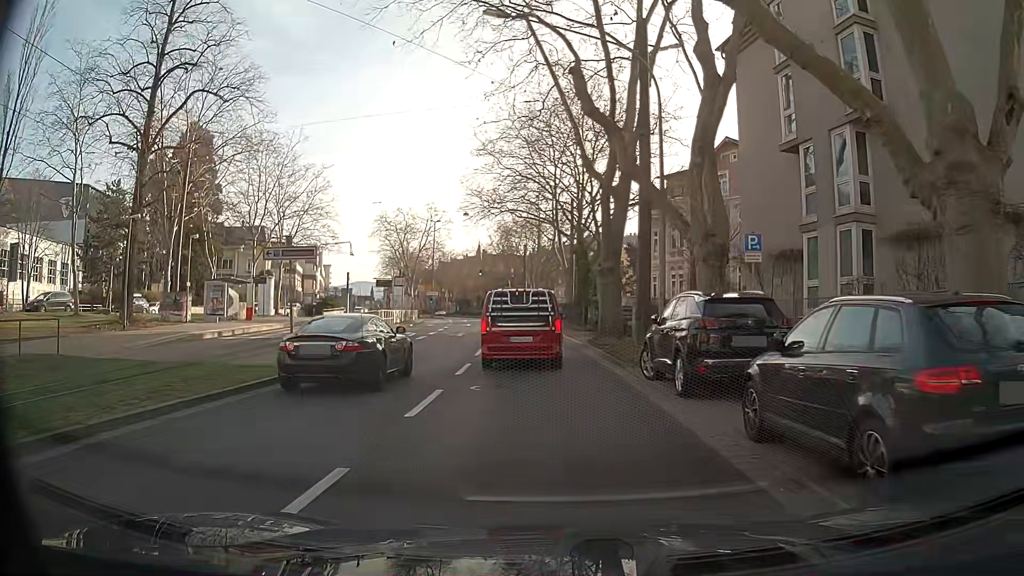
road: primary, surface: asphalt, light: Day
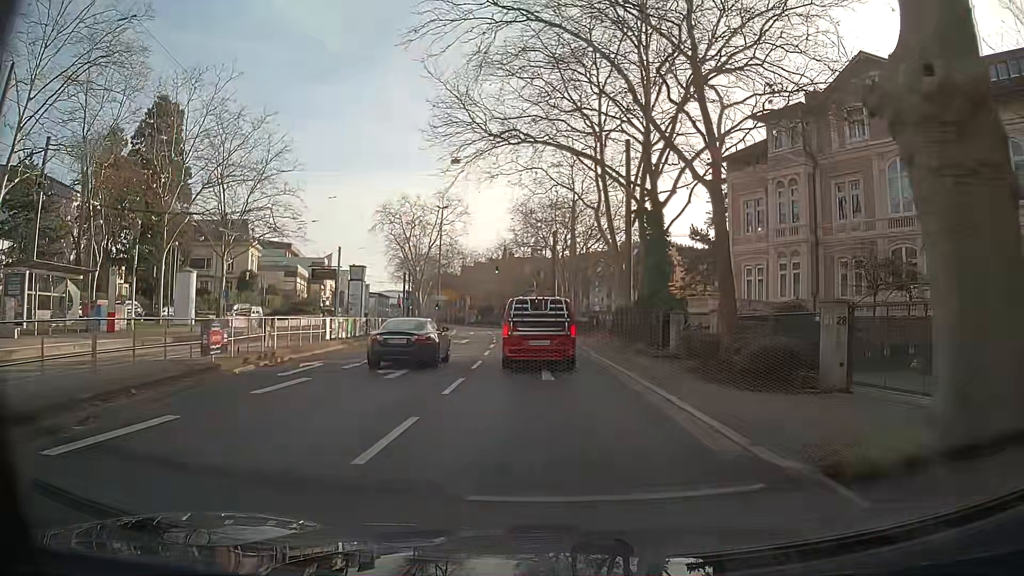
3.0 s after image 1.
(-0.5, +20.8) m; -2°
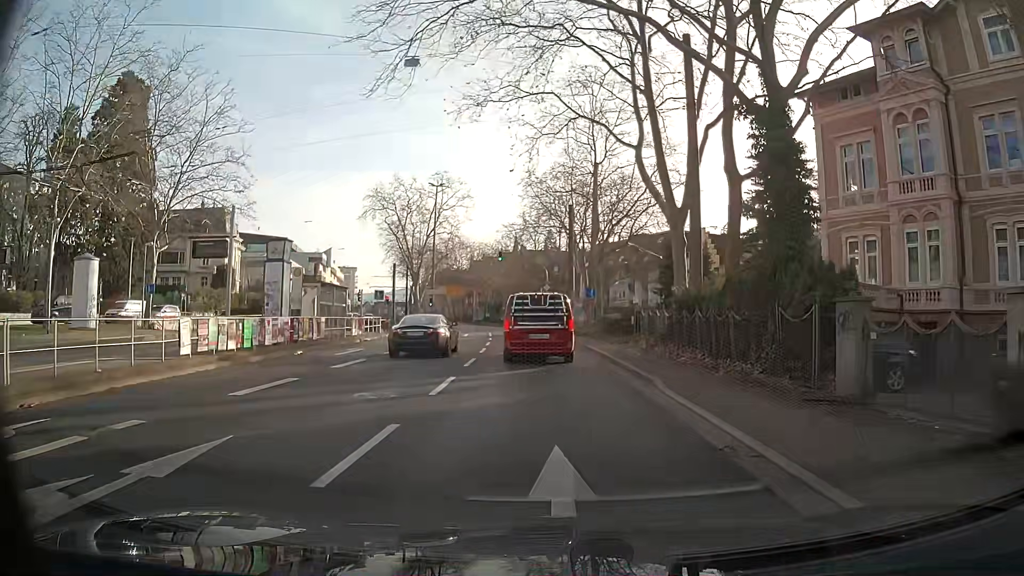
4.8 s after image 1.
(+0.1, +12.9) m; -1°
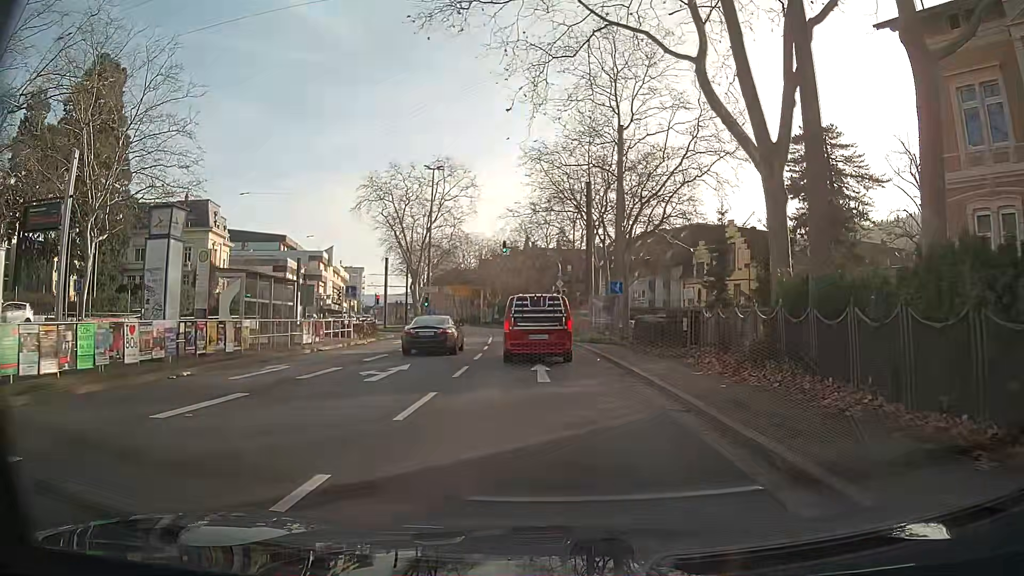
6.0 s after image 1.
(-0.1, +8.8) m; -1°
